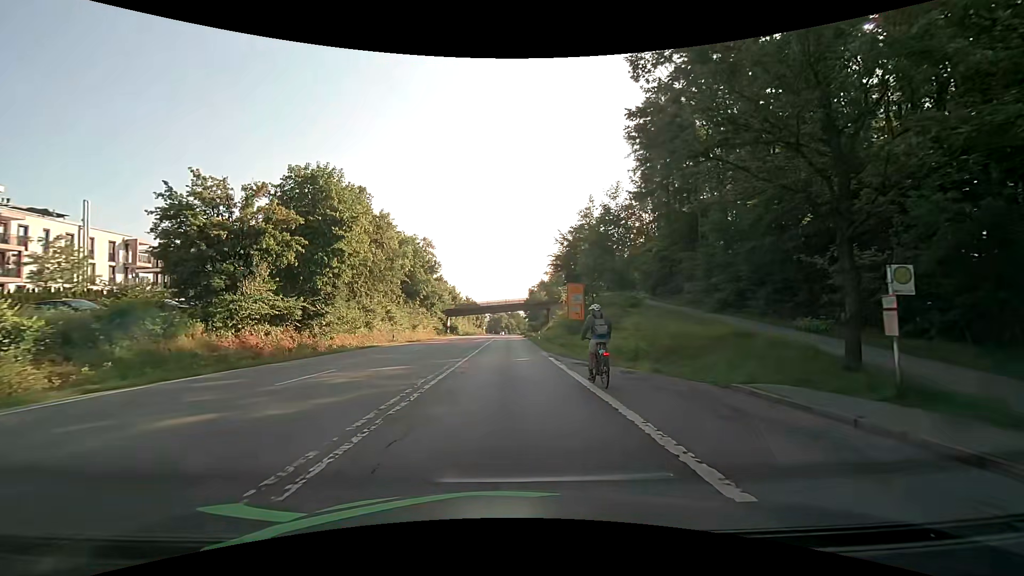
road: secondary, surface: asphalt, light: Day
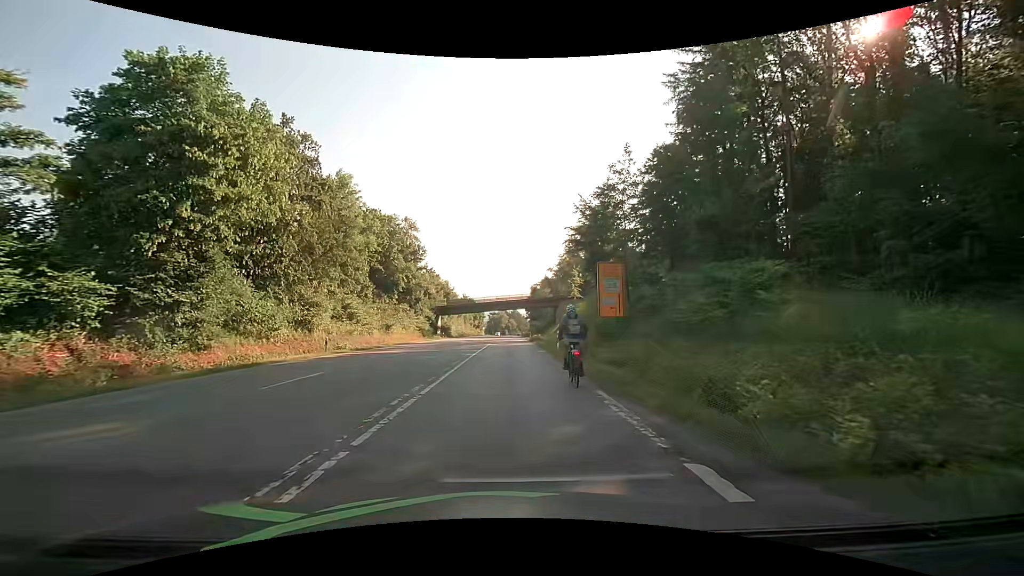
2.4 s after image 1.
(-0.2, +17.1) m; -1°
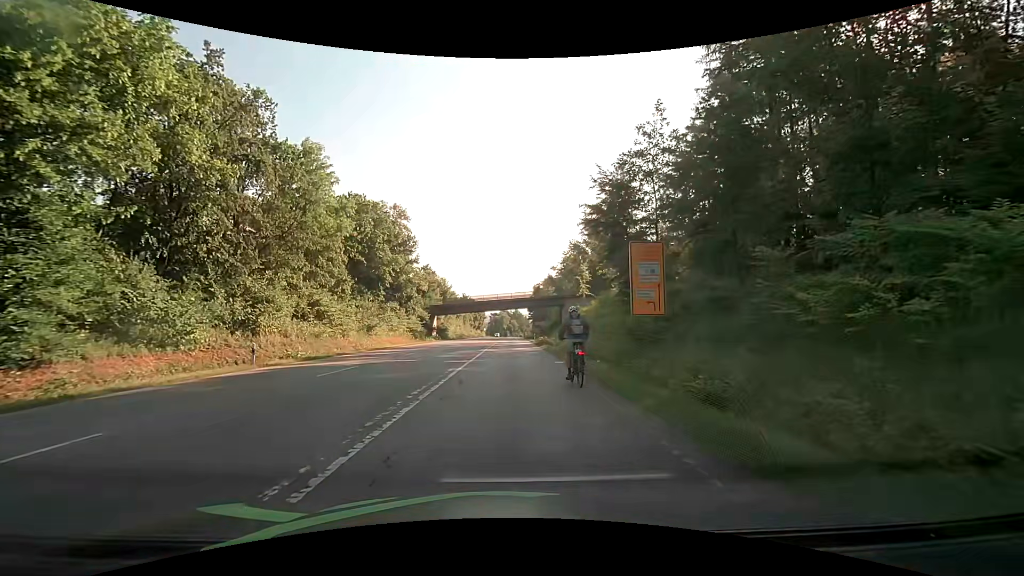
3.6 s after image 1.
(0.0, +8.5) m; 0°
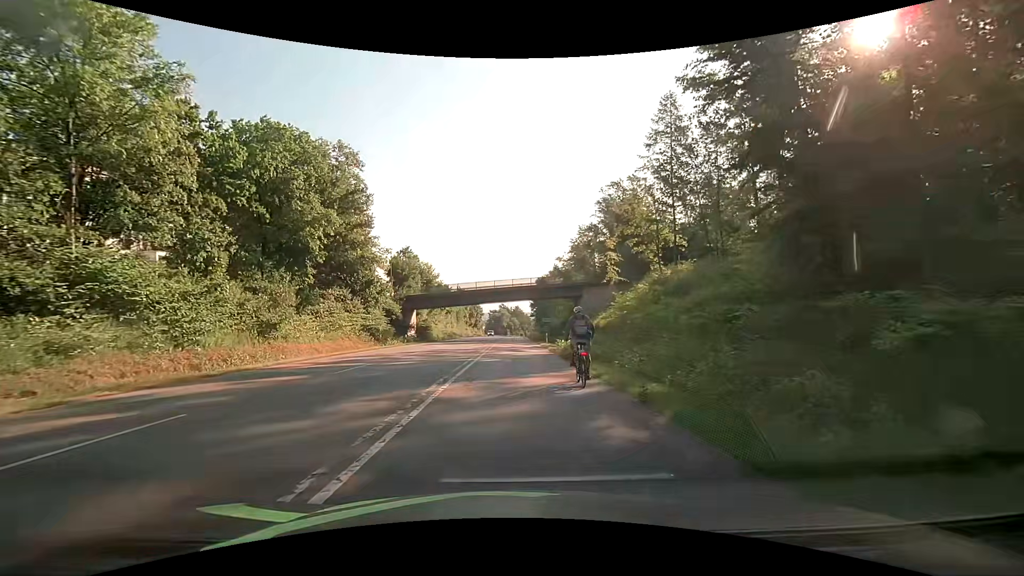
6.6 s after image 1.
(+0.1, +21.8) m; 0°
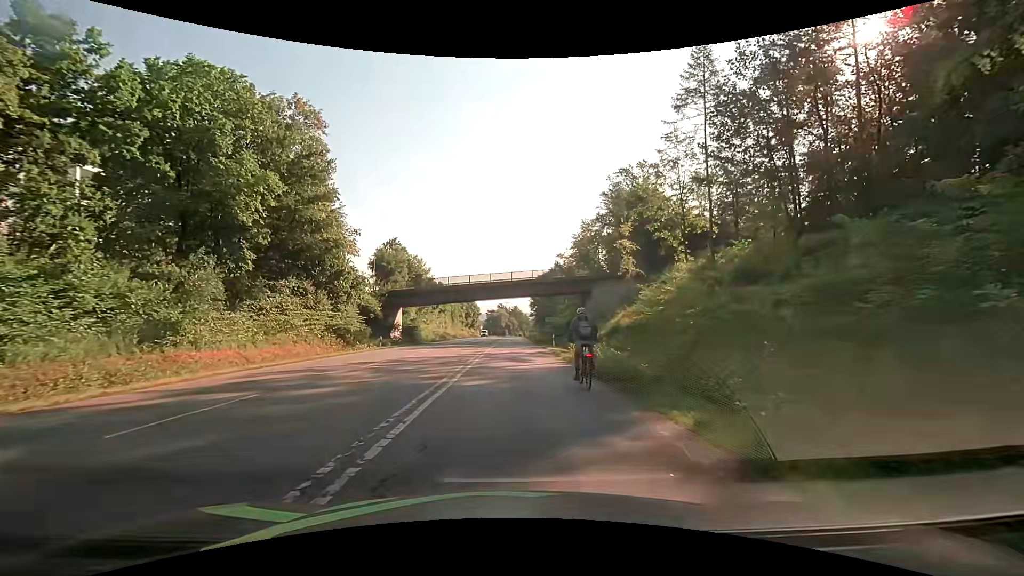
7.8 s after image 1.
(0.0, +8.9) m; 0°
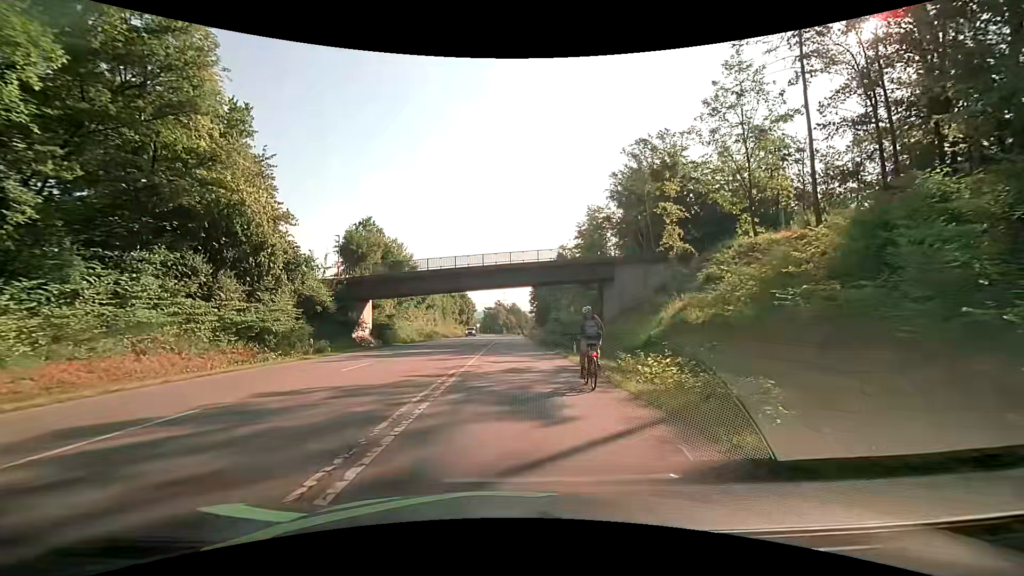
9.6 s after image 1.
(0.0, +13.6) m; 0°
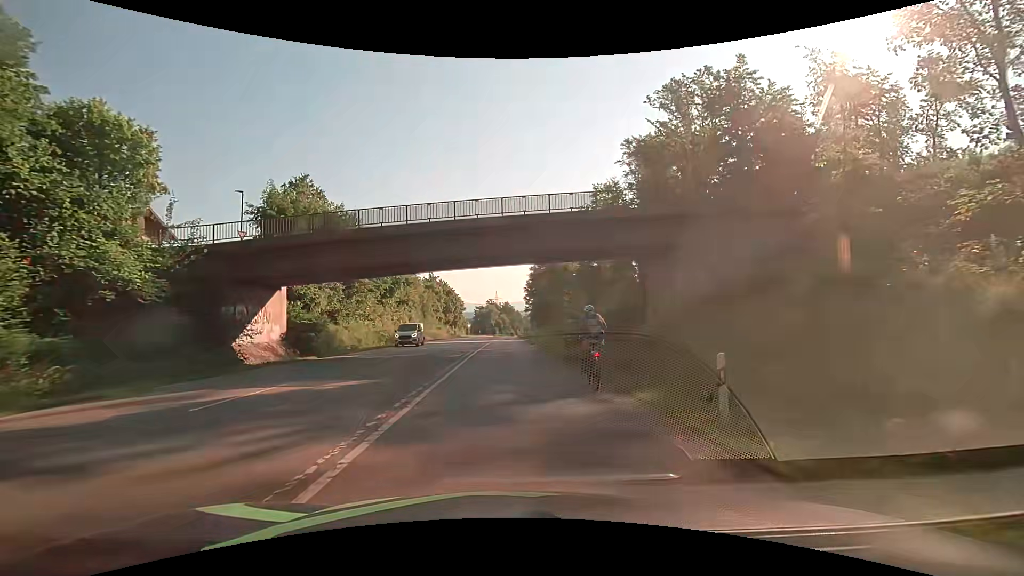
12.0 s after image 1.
(+0.1, +18.7) m; 0°
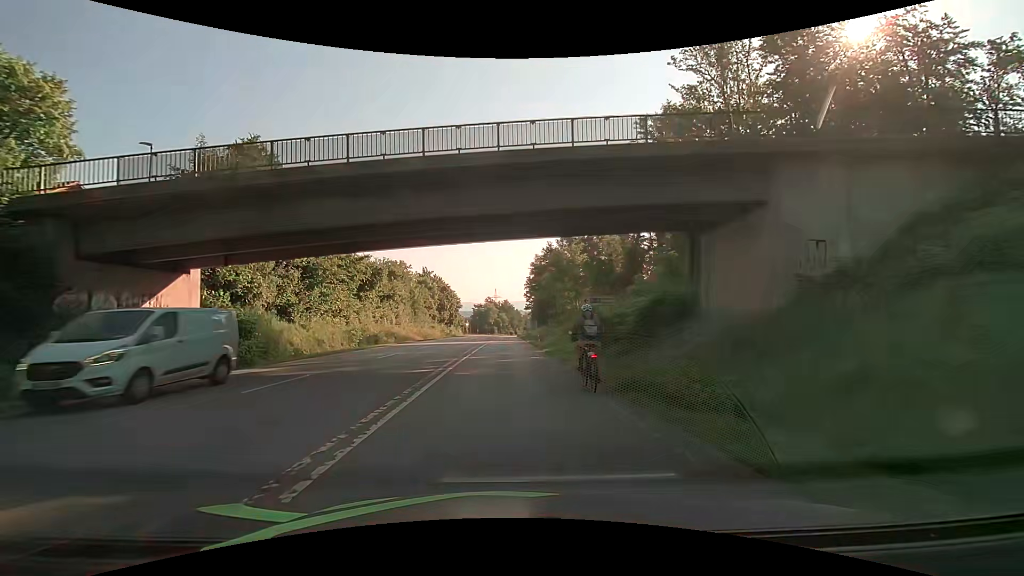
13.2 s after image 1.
(+0.1, +9.4) m; +1°
(0, +10) (0, +20) (0, +30) (0, +40) (0, +50) (0, +60) (0, +70) (-1, +80) (-1, +90) (-1, +100) m
